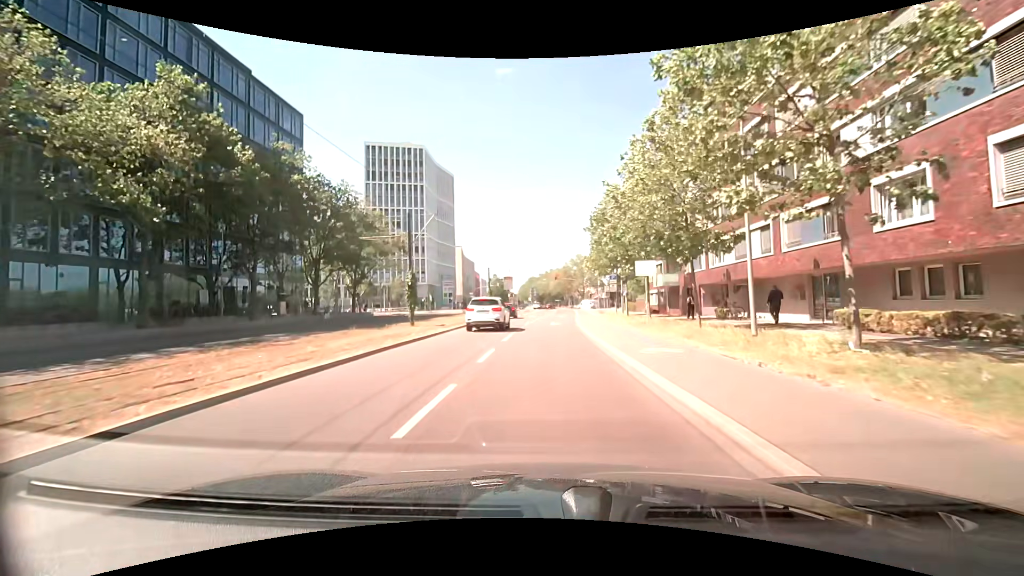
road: secondary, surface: asphalt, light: Day
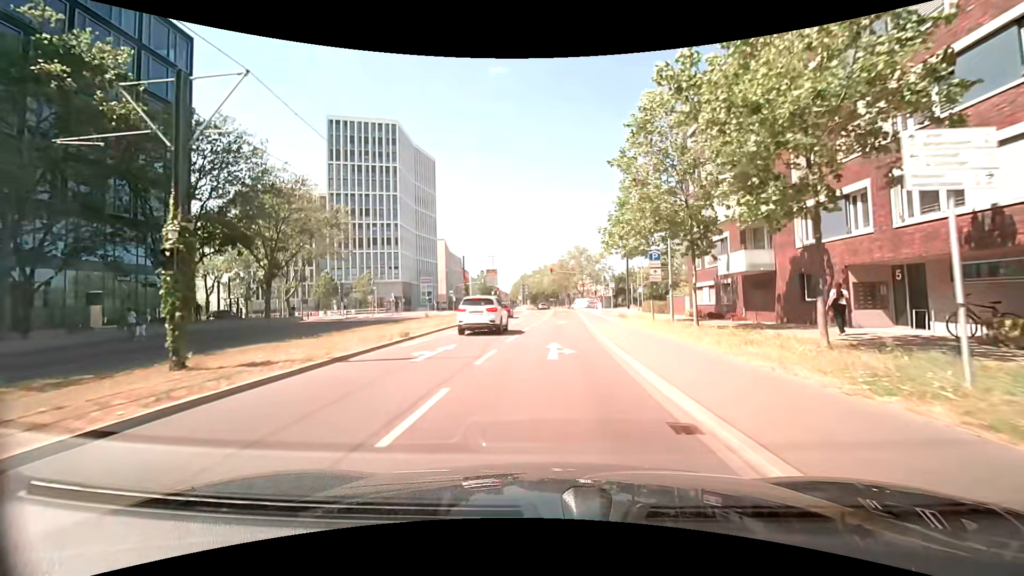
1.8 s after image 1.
(+0.2, +19.2) m; +1°
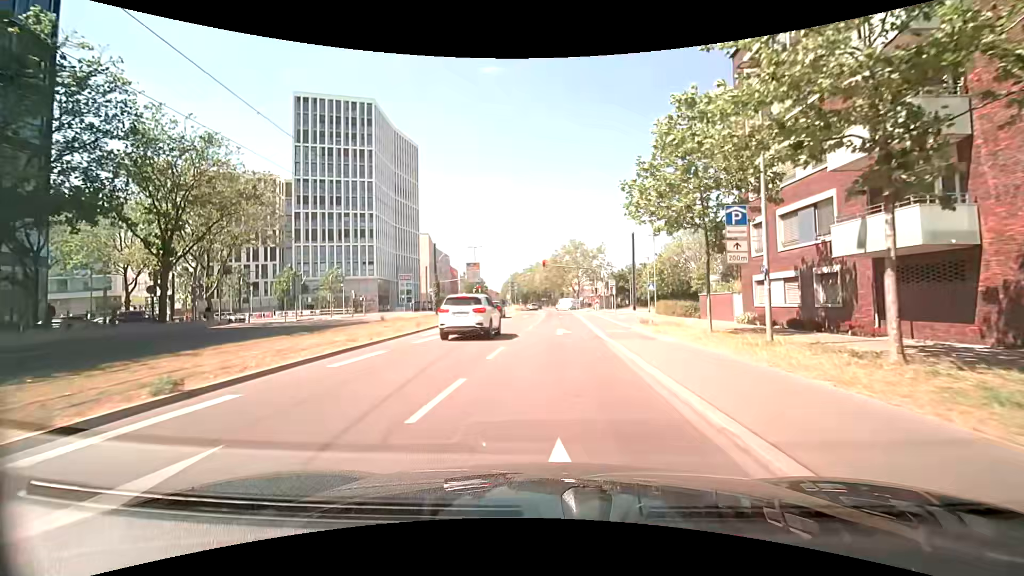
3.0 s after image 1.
(+0.1, +11.9) m; 0°
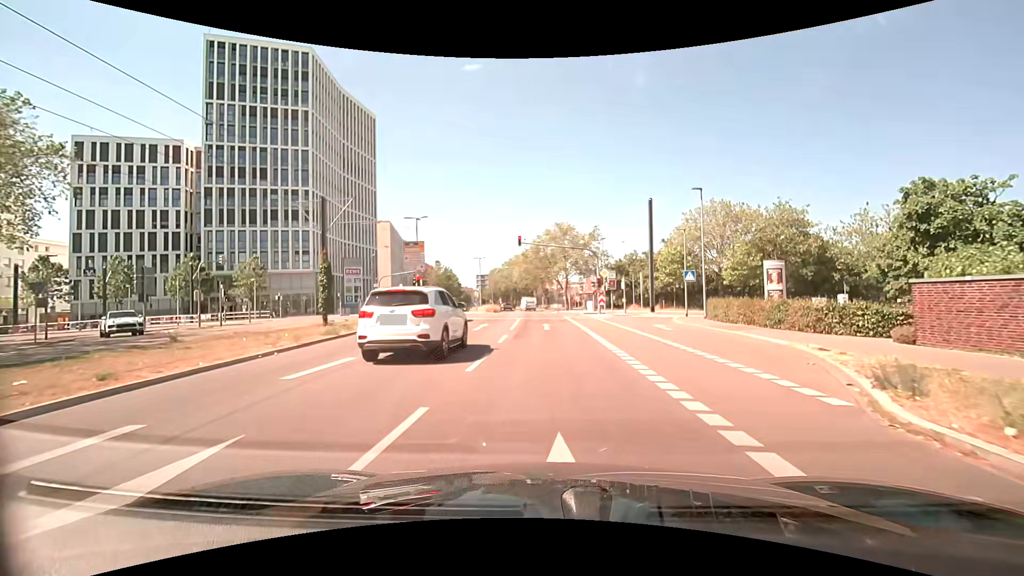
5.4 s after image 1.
(+0.7, +21.0) m; +3°
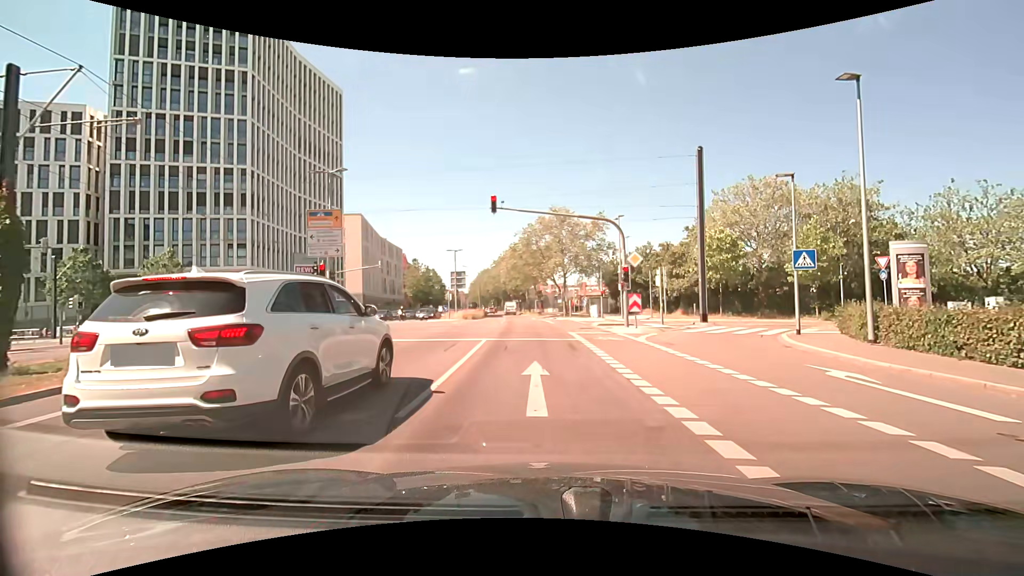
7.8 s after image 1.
(0.0, +15.9) m; 0°
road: residential
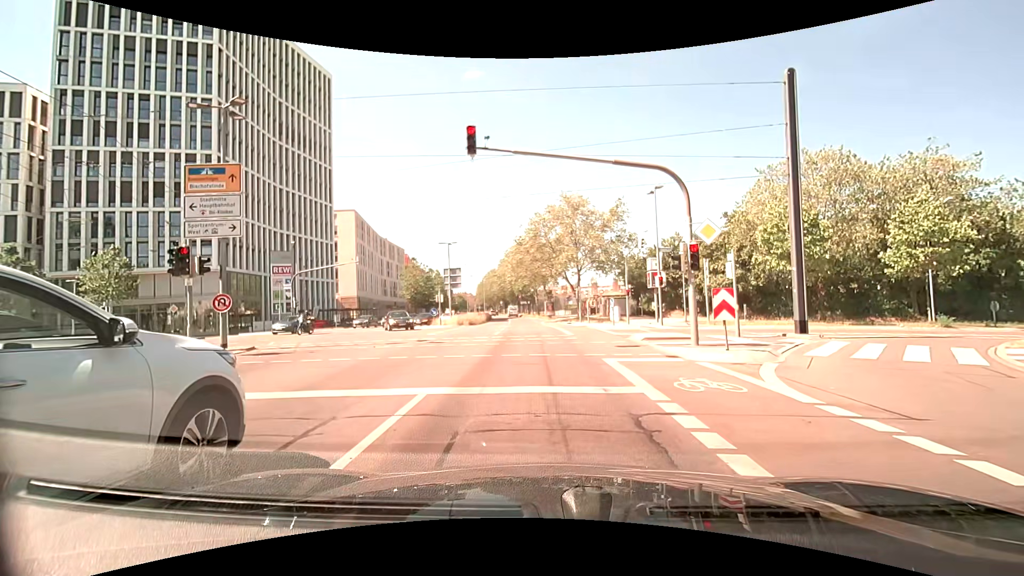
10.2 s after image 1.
(0.0, +9.4) m; 0°
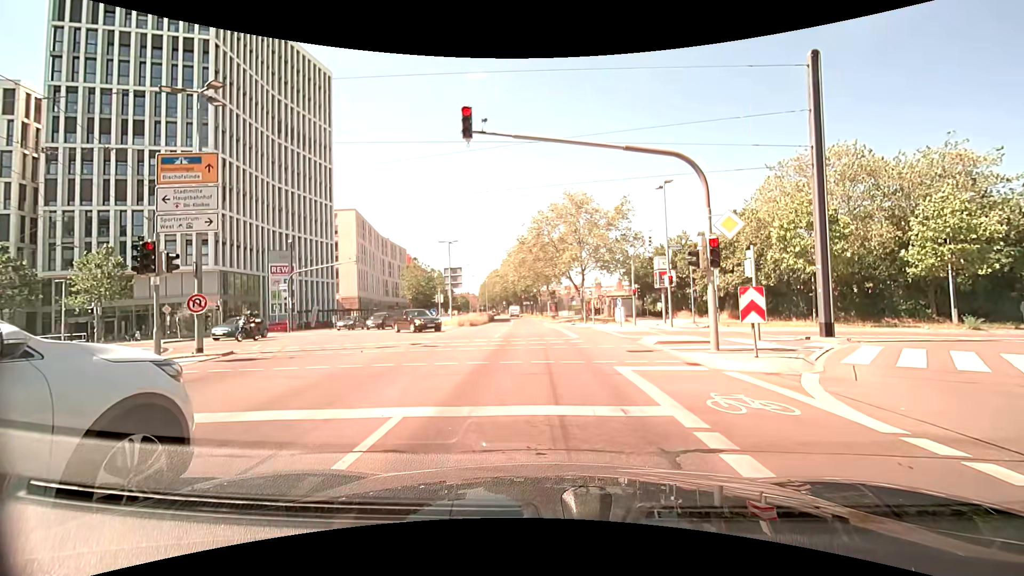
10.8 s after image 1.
(0.0, +1.3) m; -1°
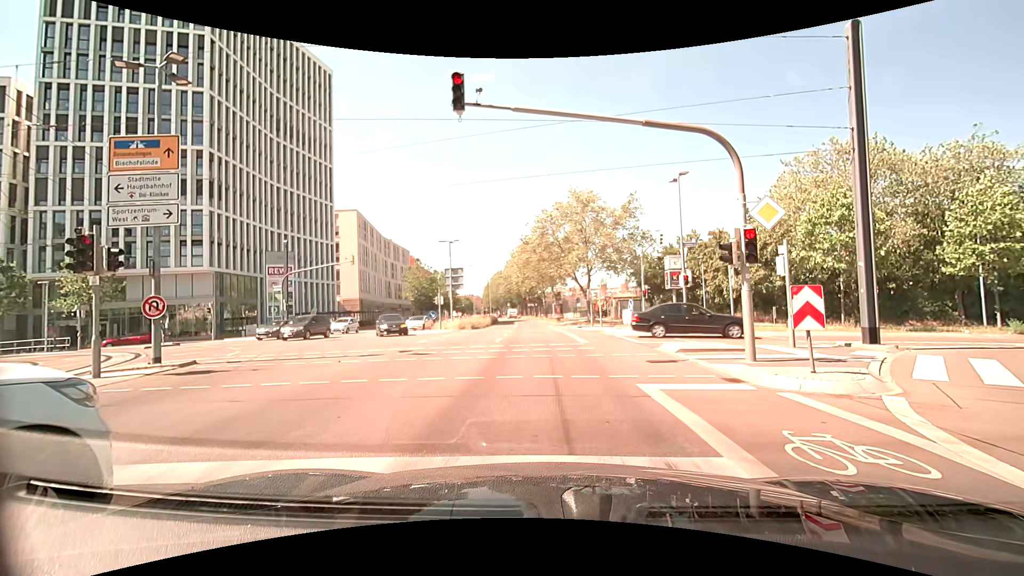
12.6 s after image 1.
(0.0, +1.9) m; +2°
(0, +10) (-1, +20) (-1, +30) (-2, +40) (-3, +50) (-3, +60) (-4, +70) (-5, +80) (-7, +90) (-8, +100) m
